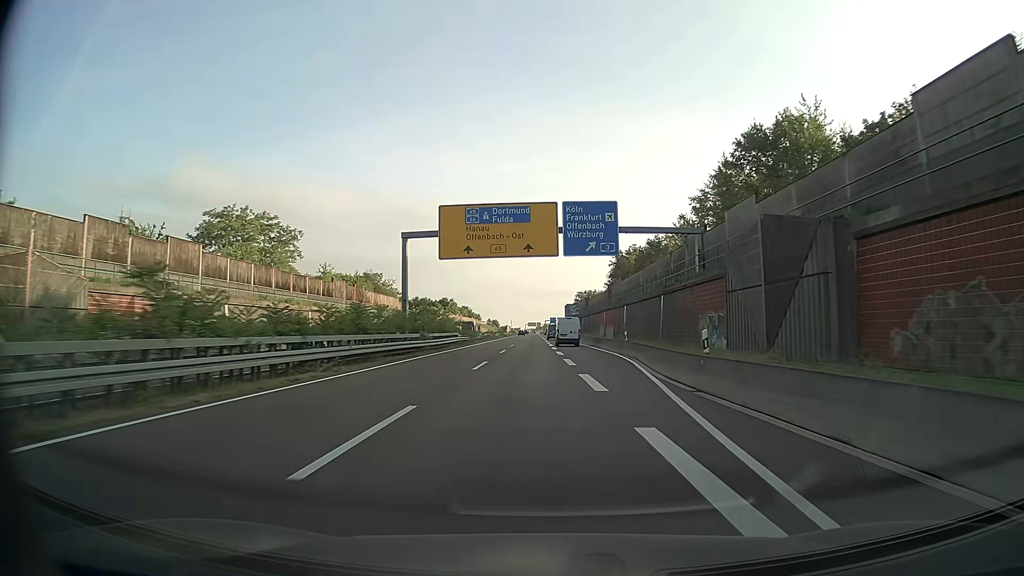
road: trunk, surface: asphalt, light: Day
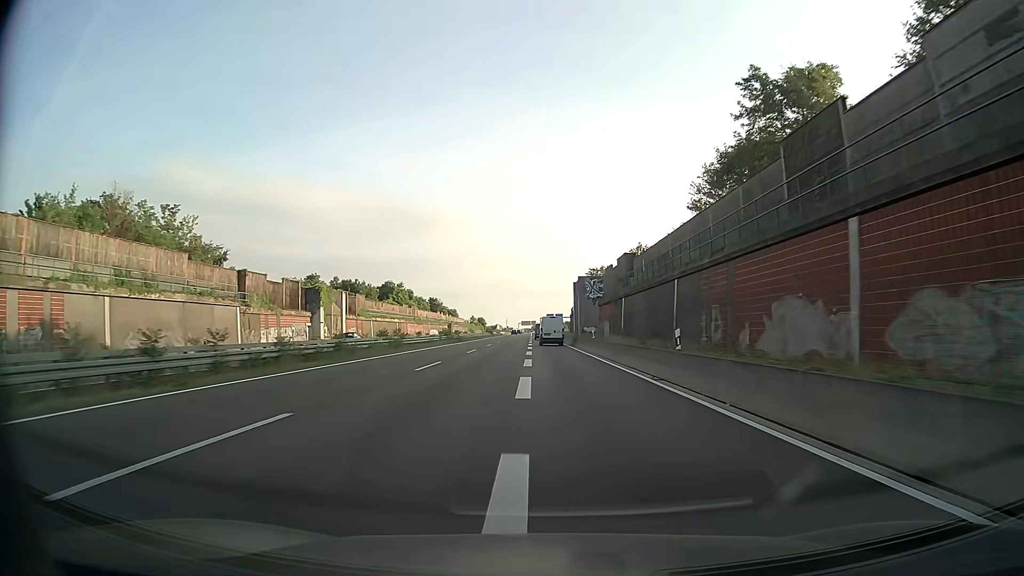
(+0.5, +74.1) m; 0°
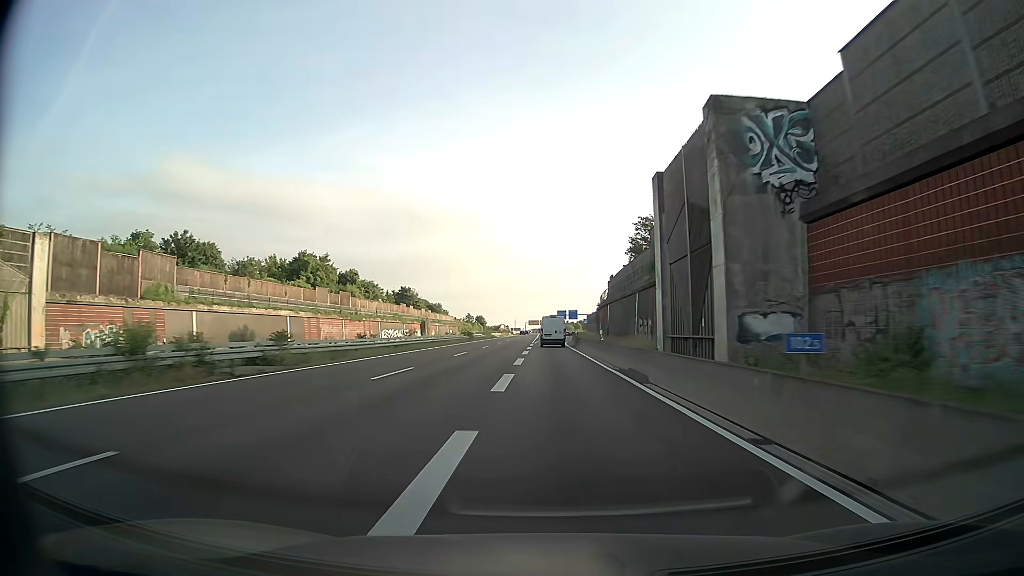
(-0.3, +58.3) m; -1°
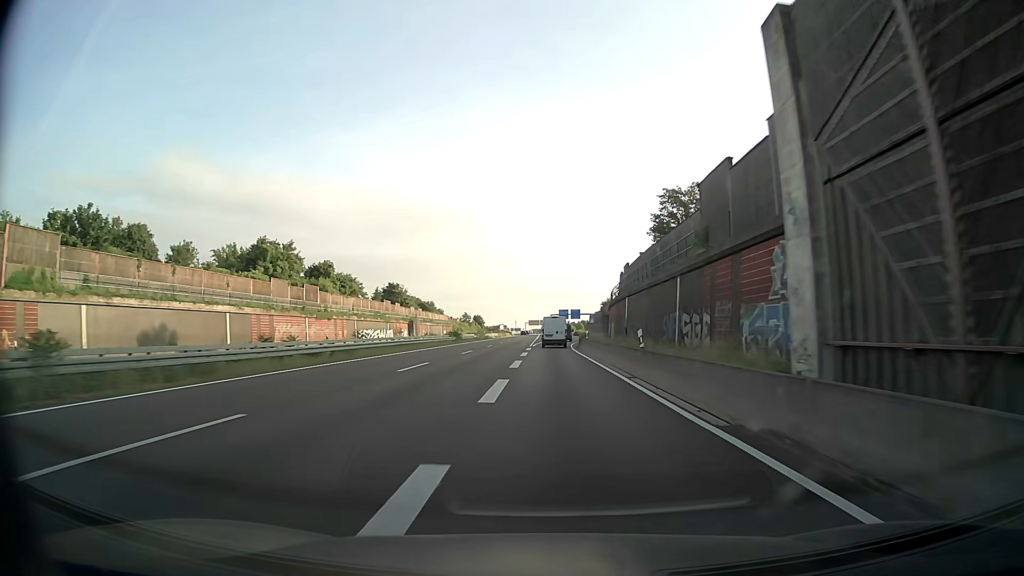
(0.0, +14.3) m; 0°
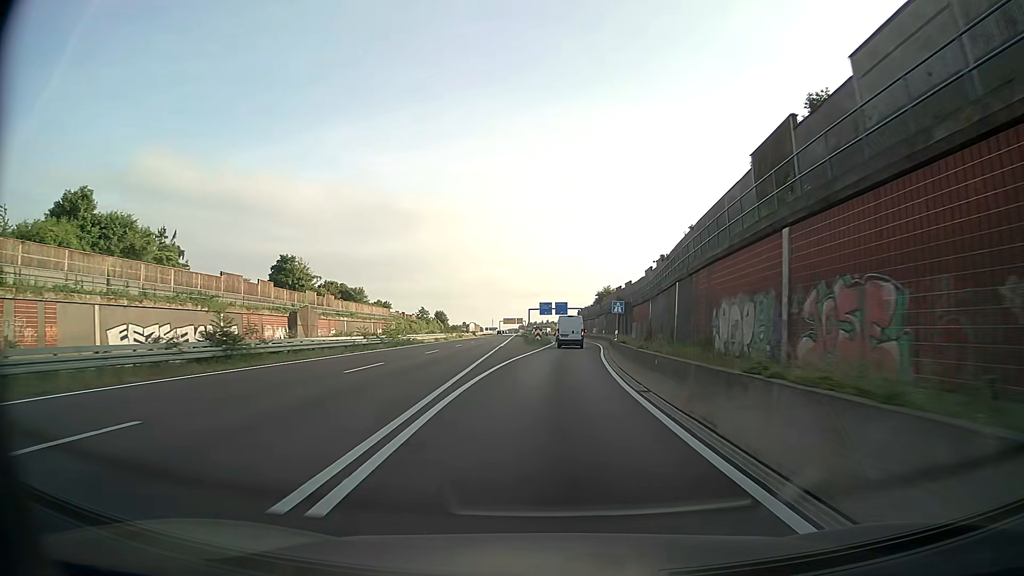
(+0.4, +55.8) m; +2°
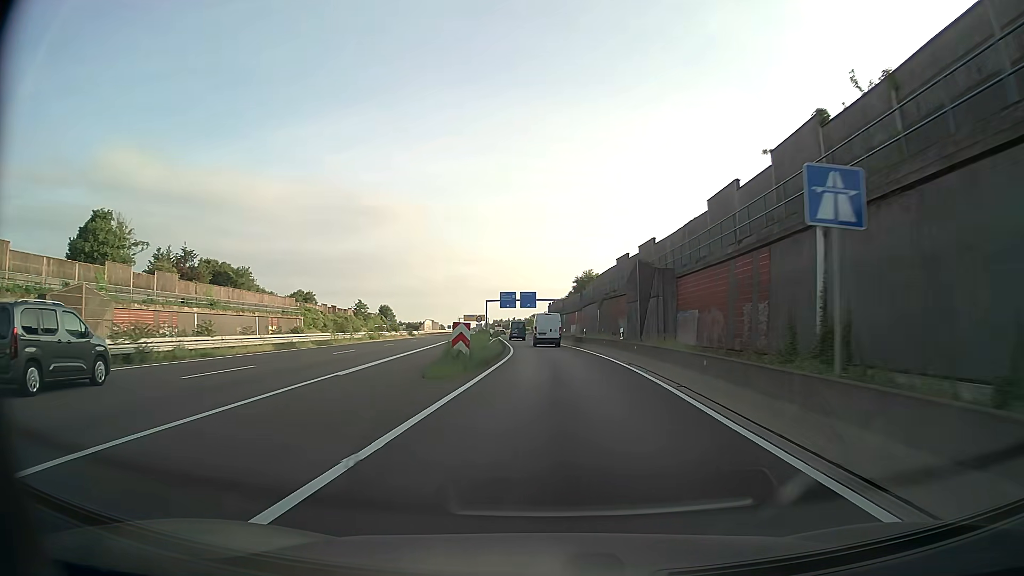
(+1.0, +40.6) m; +3°
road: motorway_link
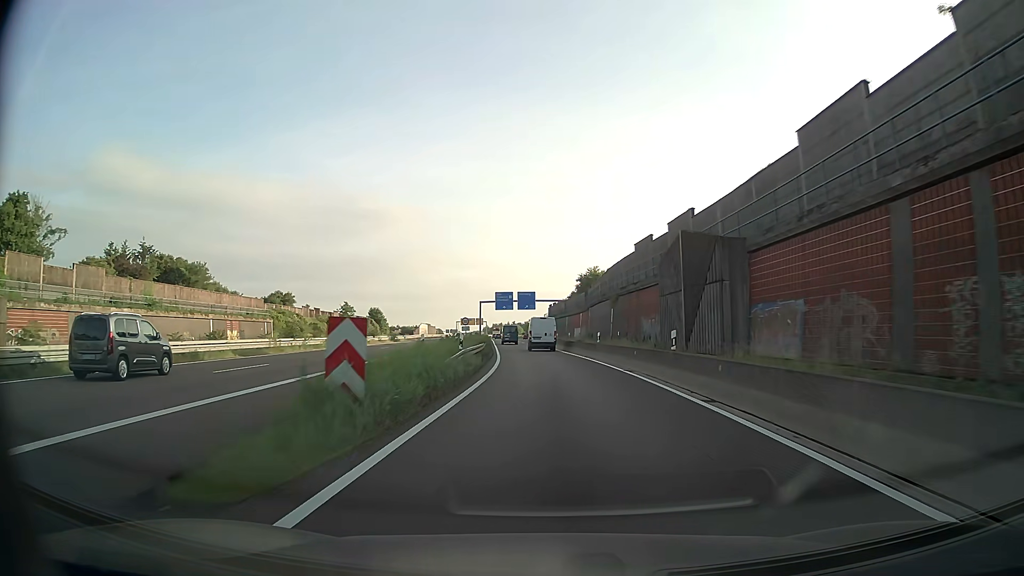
(0.0, +13.3) m; 0°
